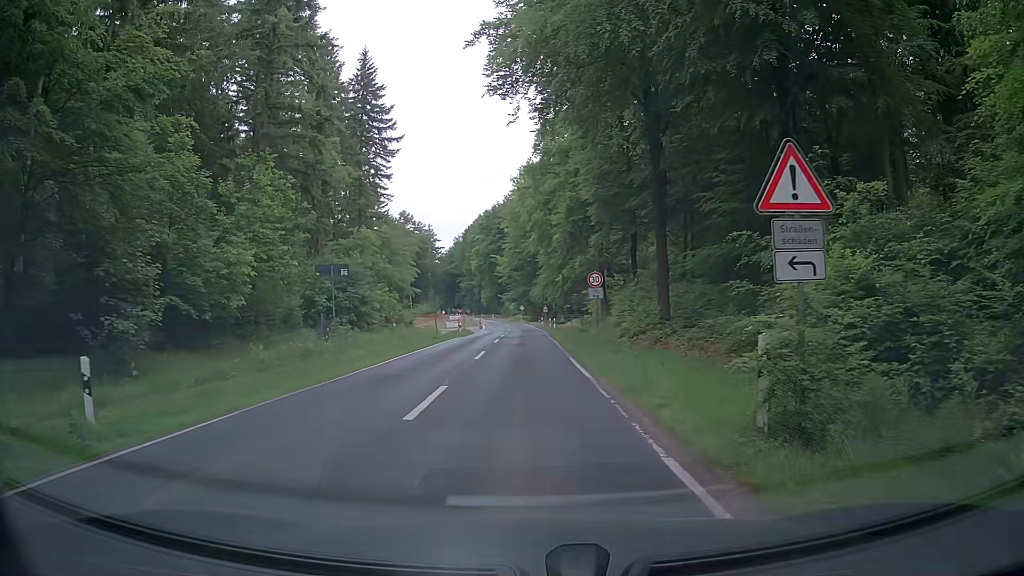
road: tertiary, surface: asphalt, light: Day
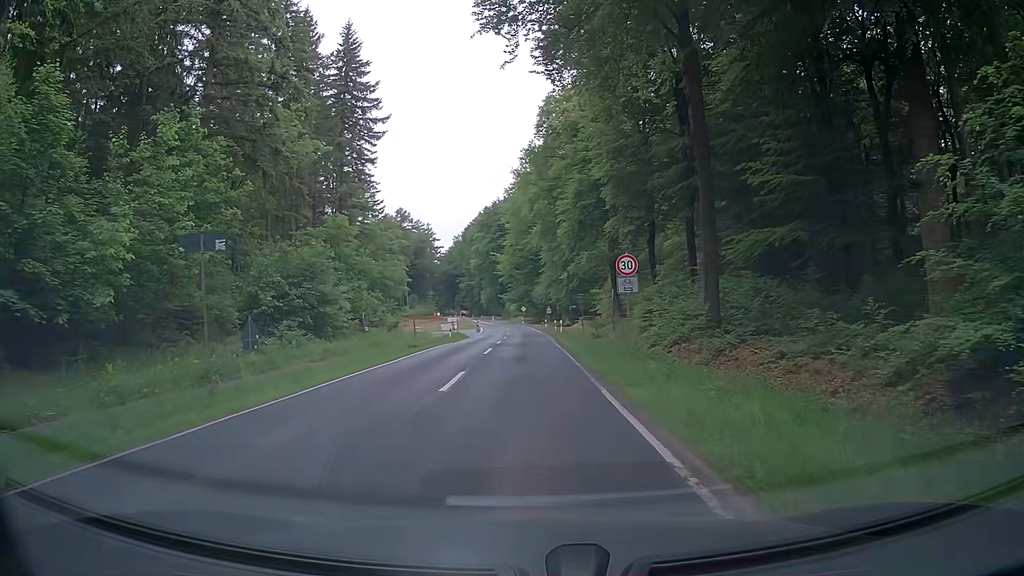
(-0.1, +8.4) m; -1°
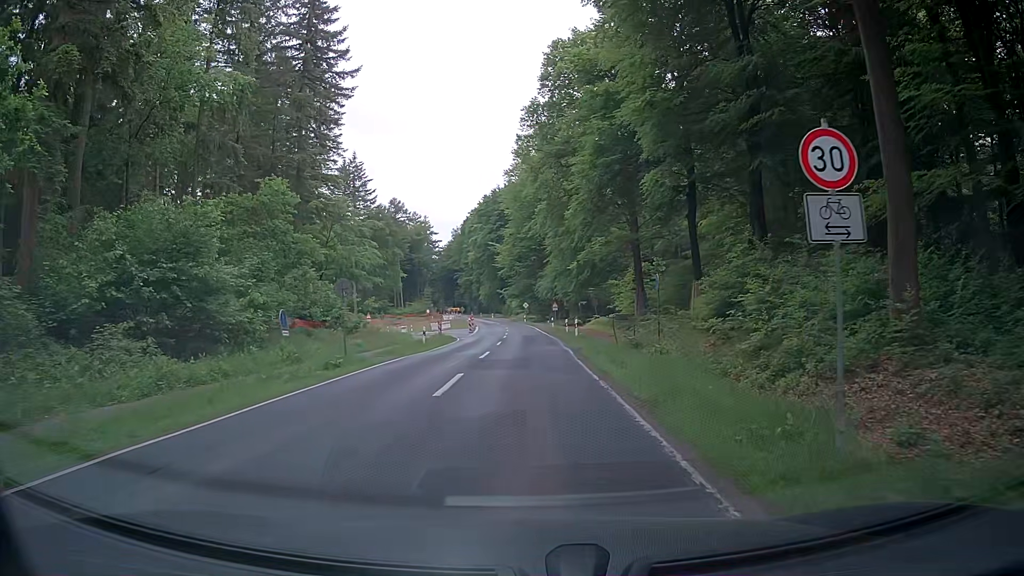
(0.0, +13.1) m; 0°
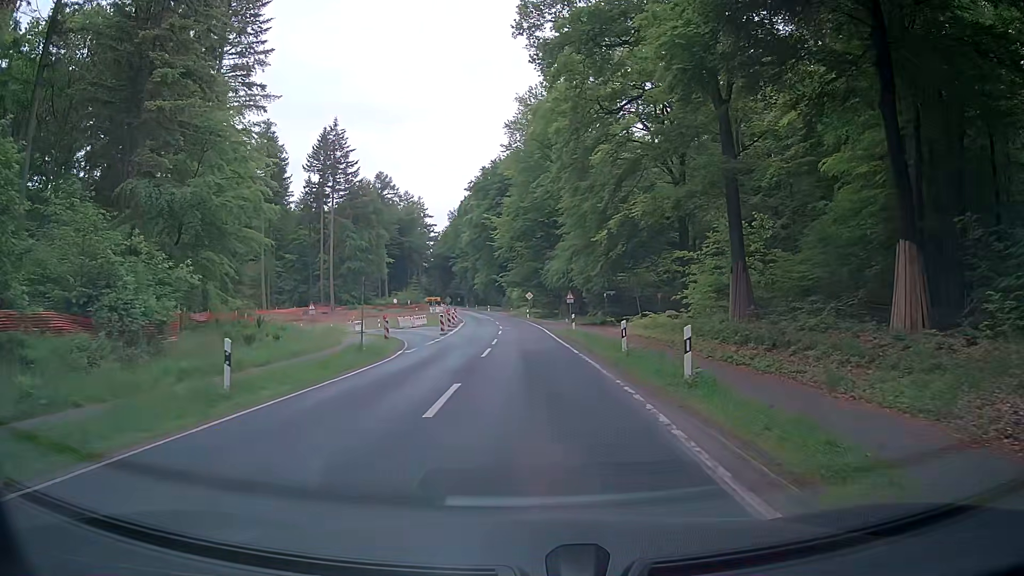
(+0.1, +24.0) m; 0°
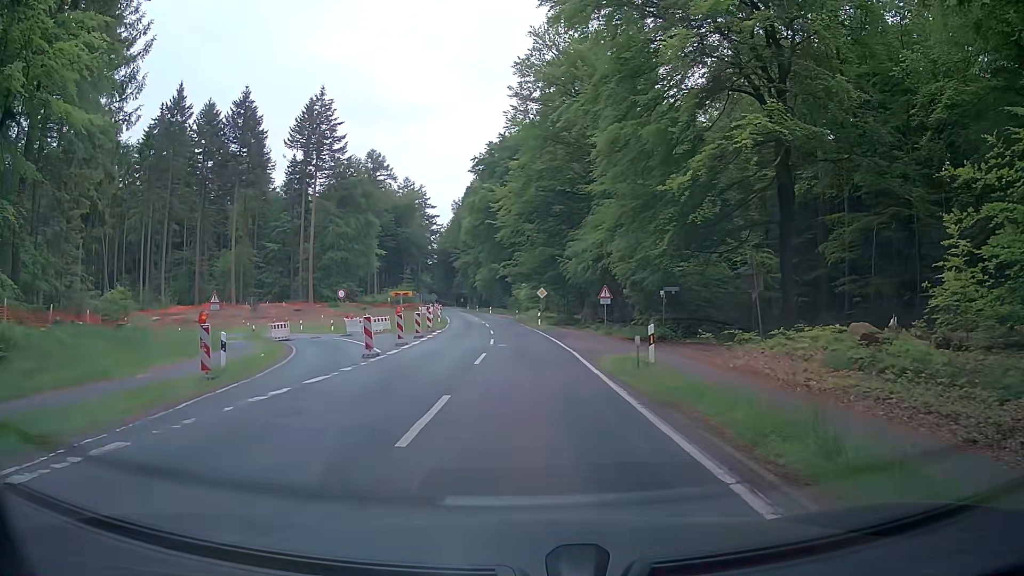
(-0.1, +21.4) m; 0°
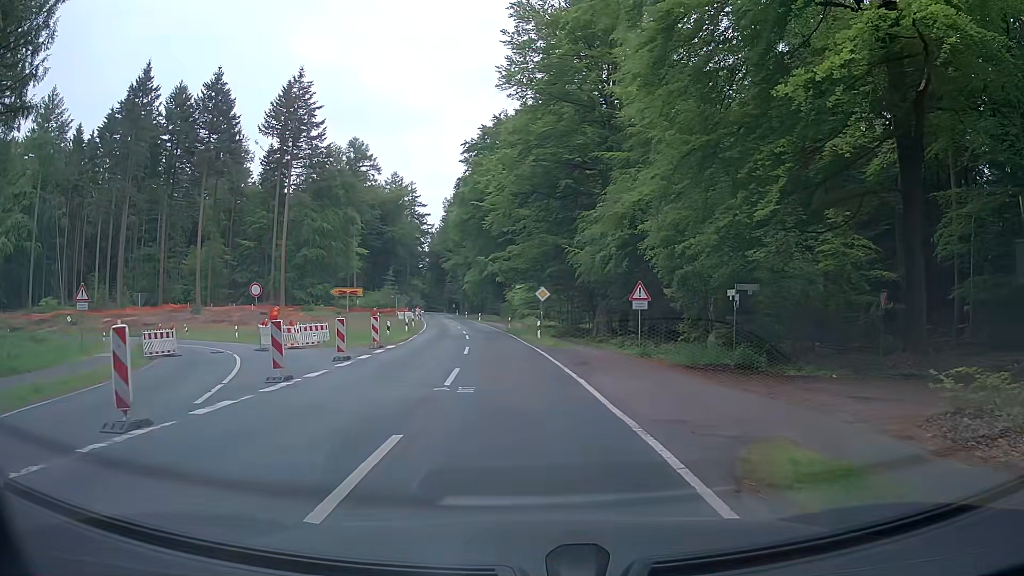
(-0.2, +13.6) m; 0°
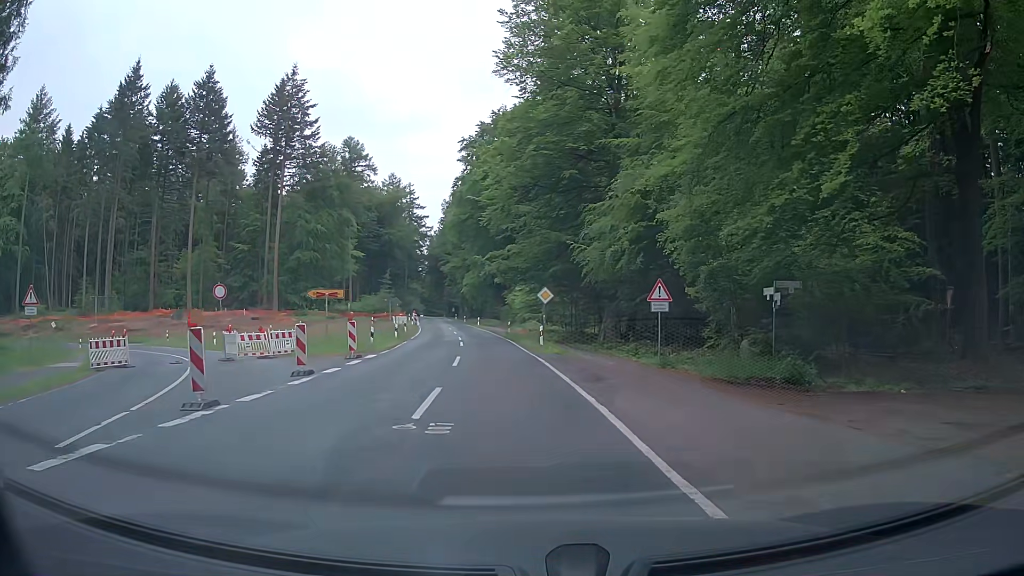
(0.0, +3.9) m; -2°
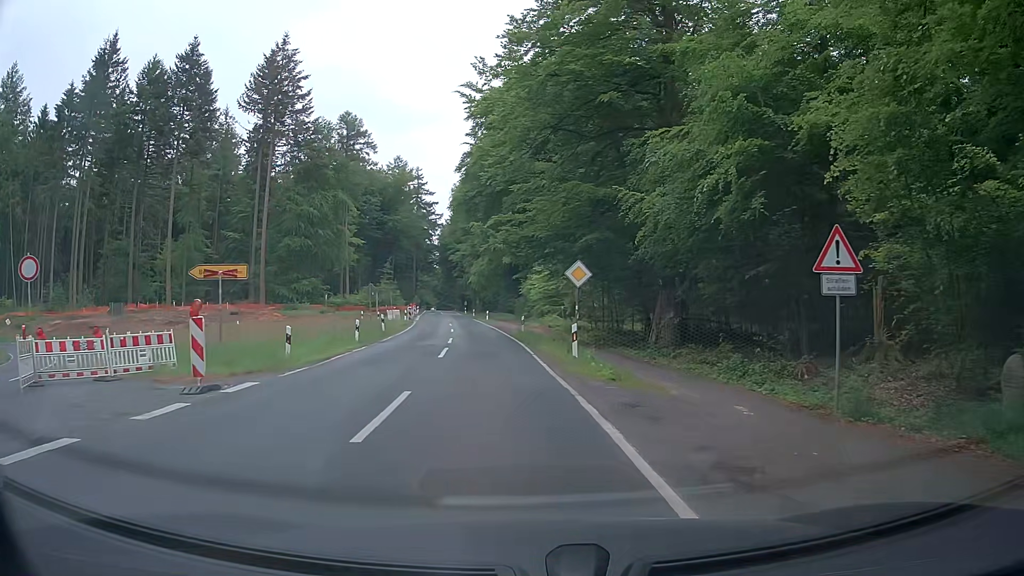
(+0.2, +12.6) m; +1°
(0, +10) (-1, +20) (-2, +30) (-3, +40) (-4, +50) (-6, +60) (-7, +70) (-8, +79) (-10, +89) (-11, +99) m
